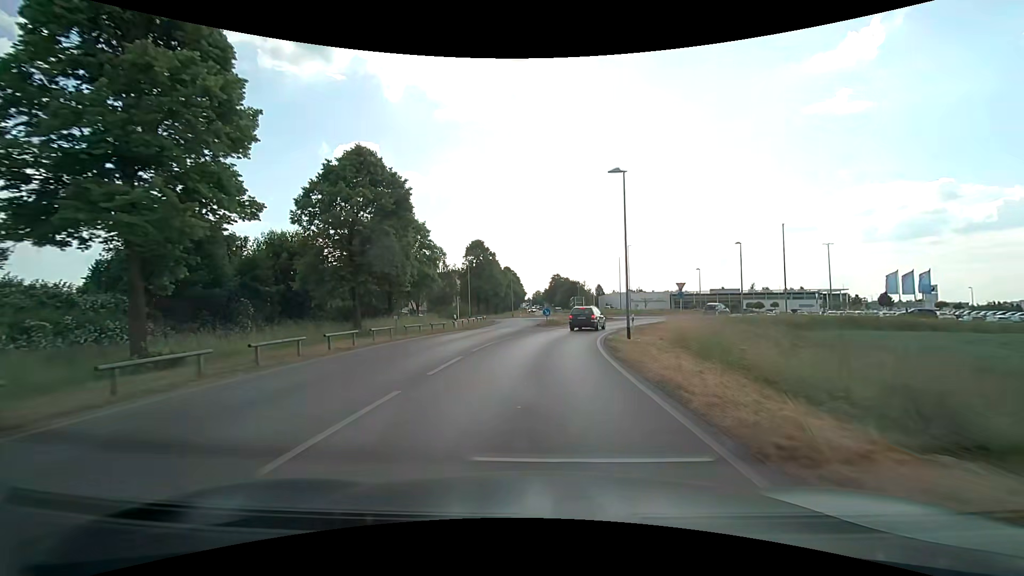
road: secondary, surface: asphalt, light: Day
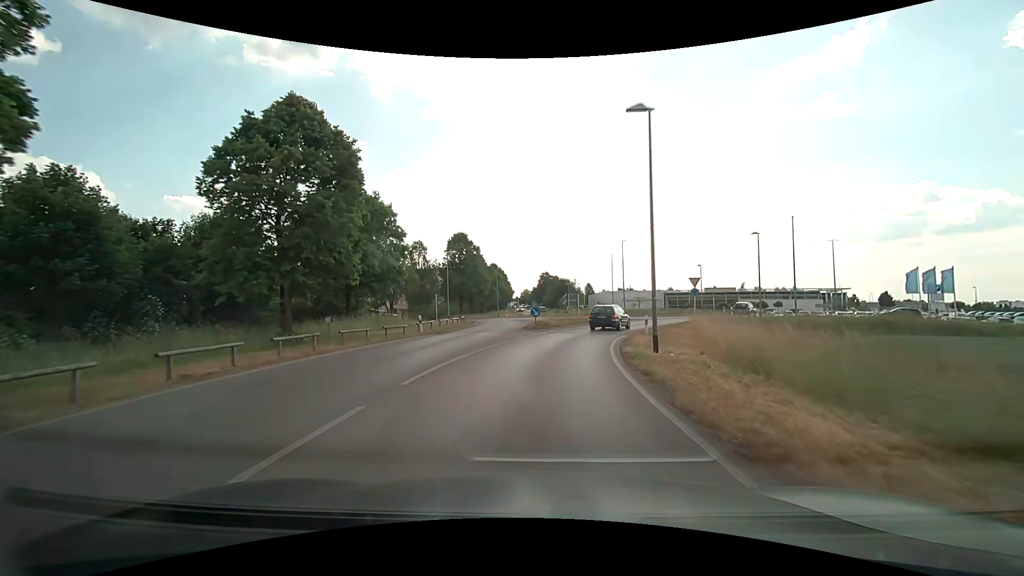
(+0.1, +7.1) m; +1°
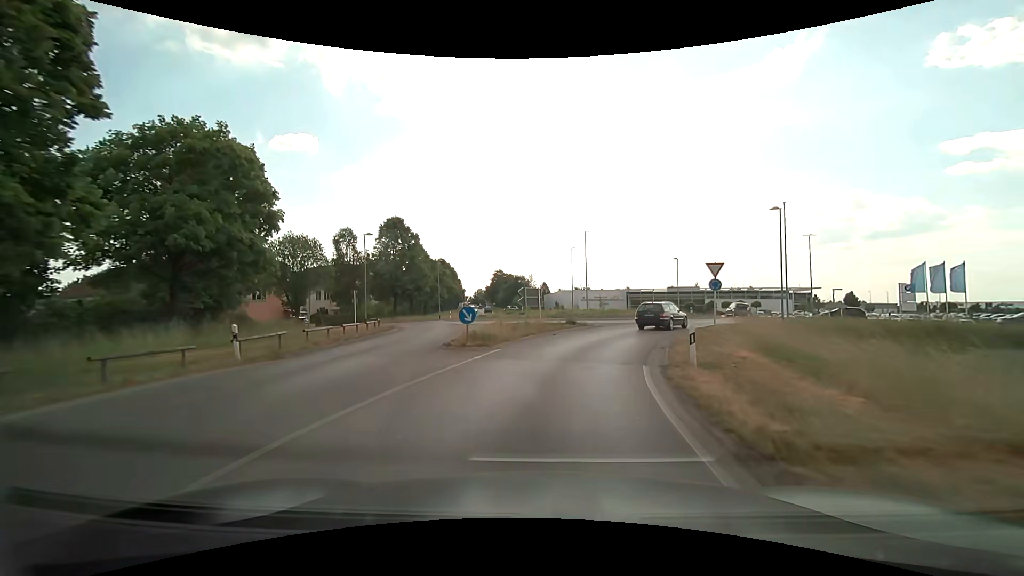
(+0.5, +13.1) m; +5°
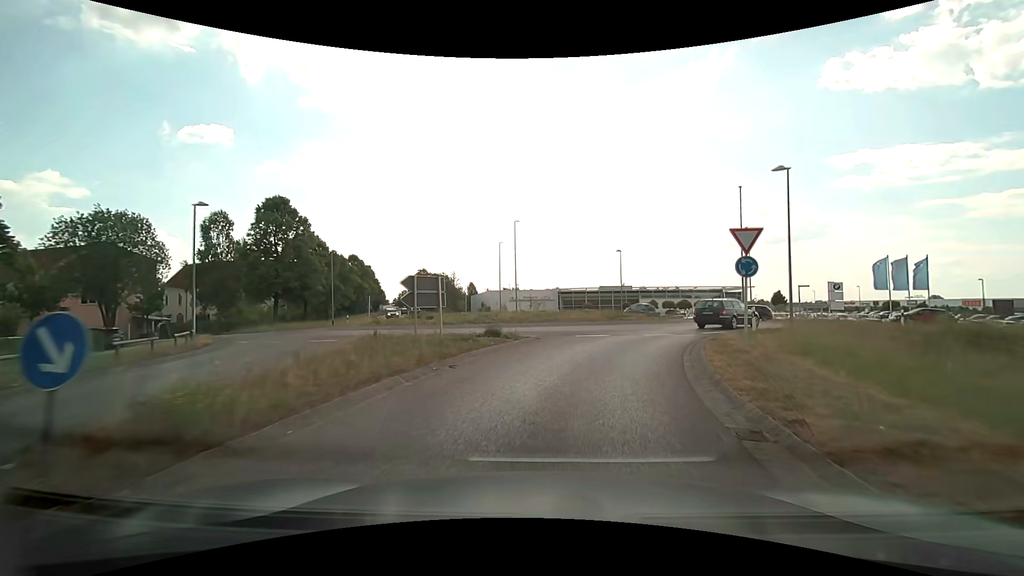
(+0.8, +11.6) m; +8°
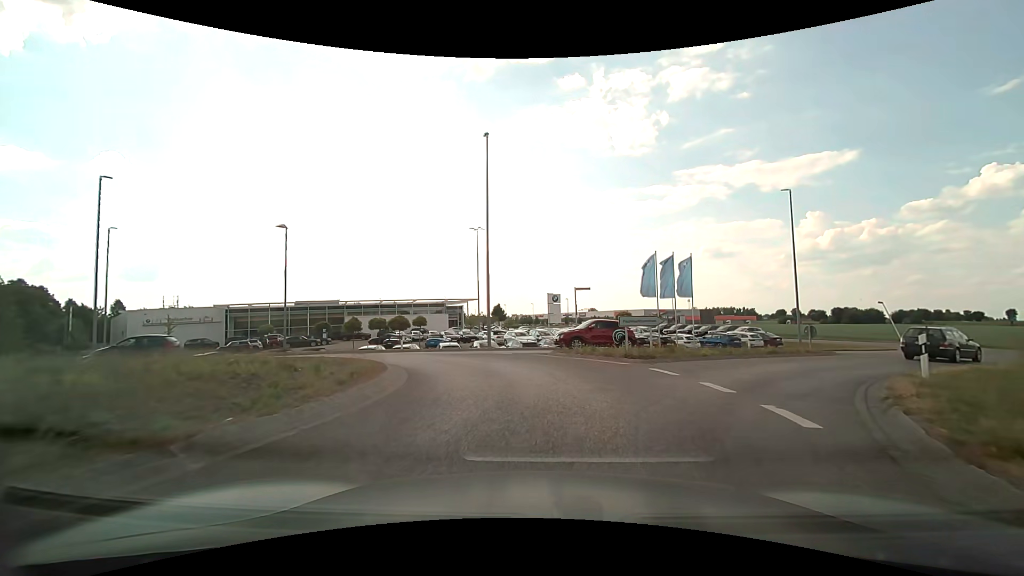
(+6.3, +24.5) m; +32°
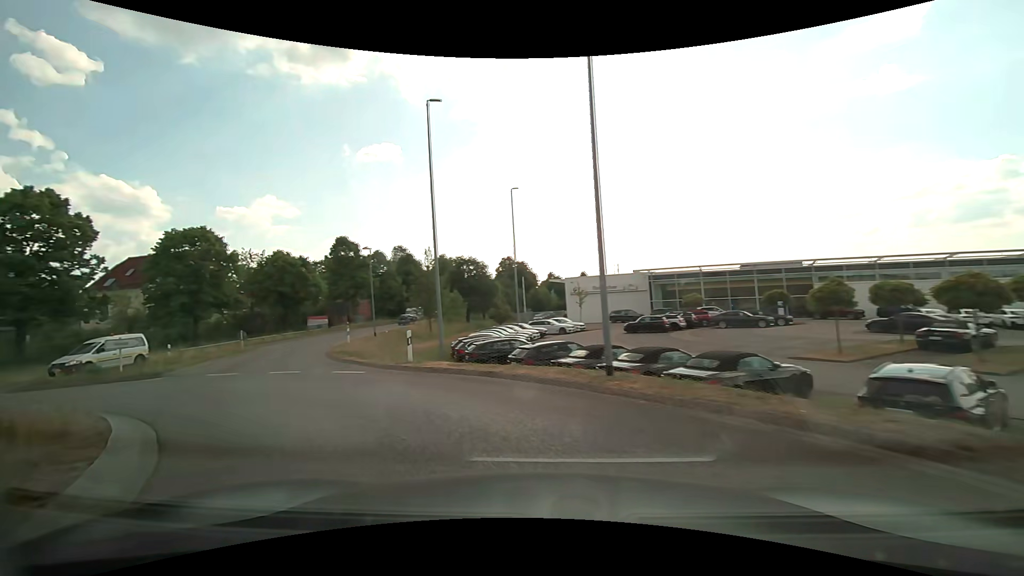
(-6.9, +22.5) m; -48°
